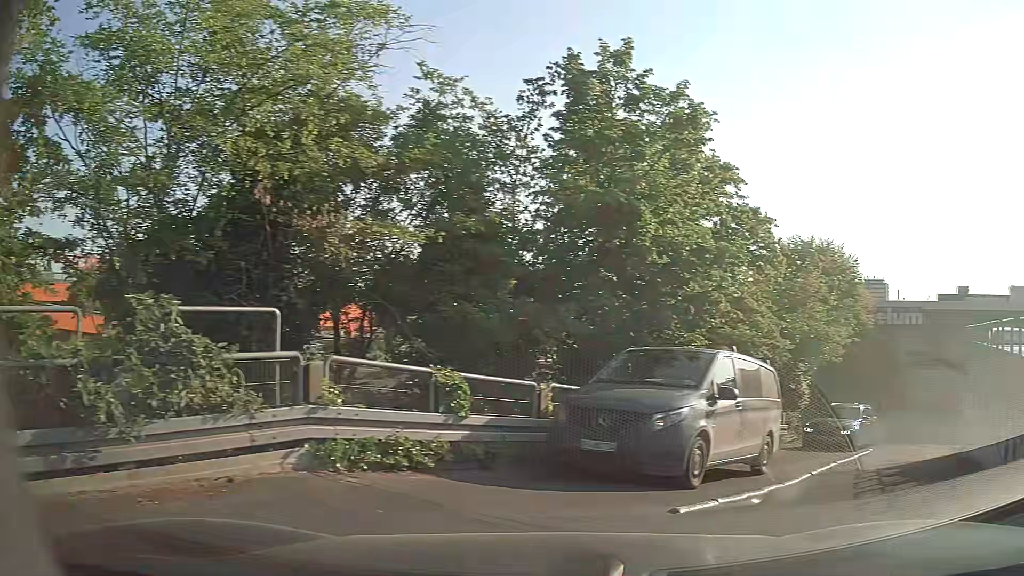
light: Day
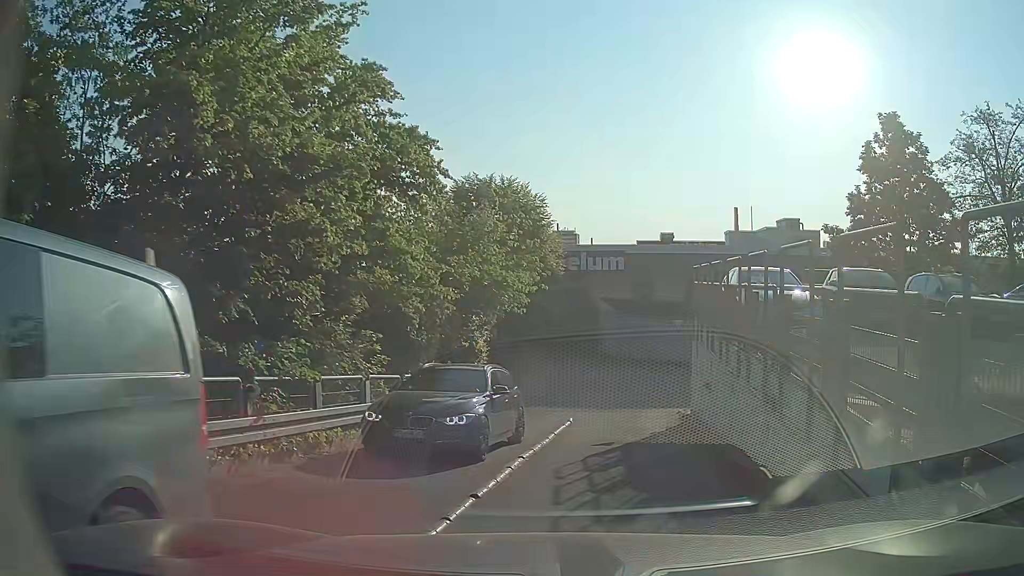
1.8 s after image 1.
(+1.3, +4.3) m; +27°
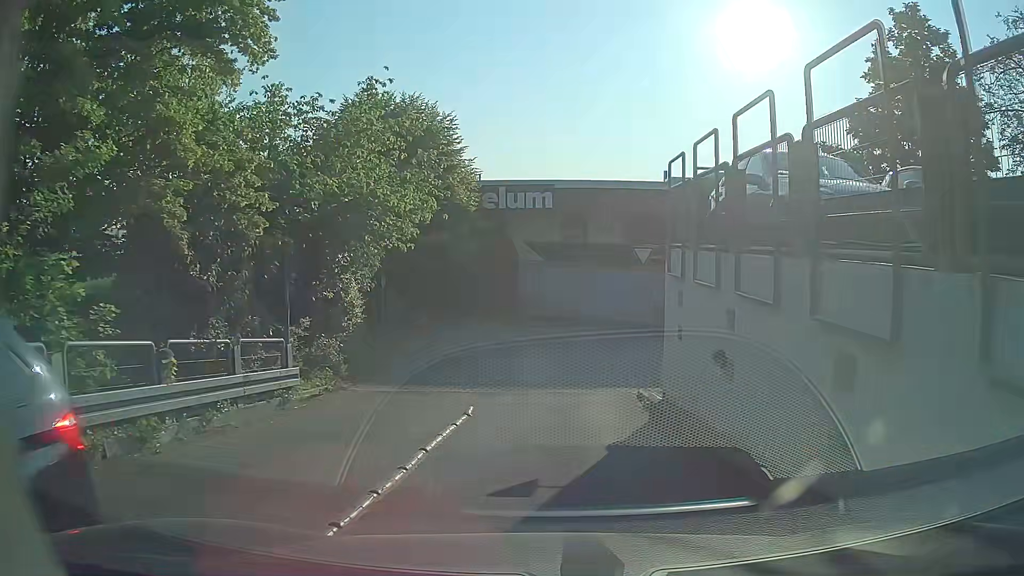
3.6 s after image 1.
(+0.6, +6.9) m; +7°
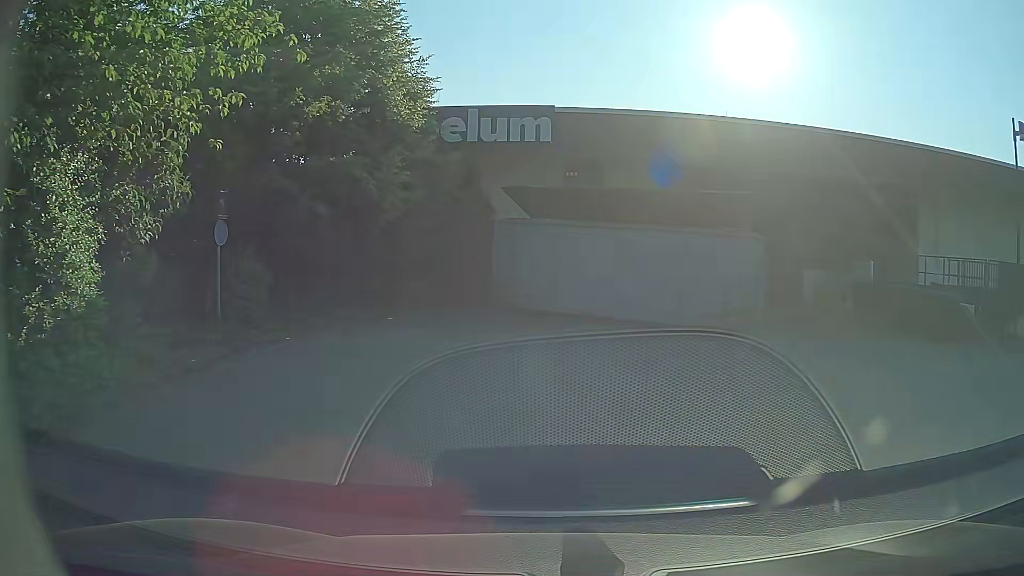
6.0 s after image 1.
(0.0, +10.6) m; +2°
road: service
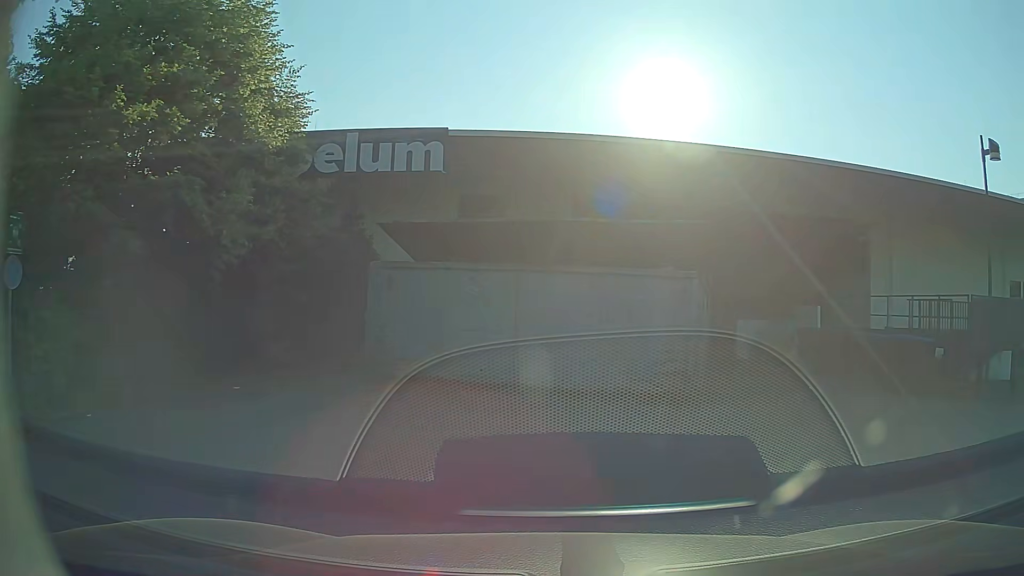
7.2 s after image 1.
(+0.1, +3.2) m; +7°
